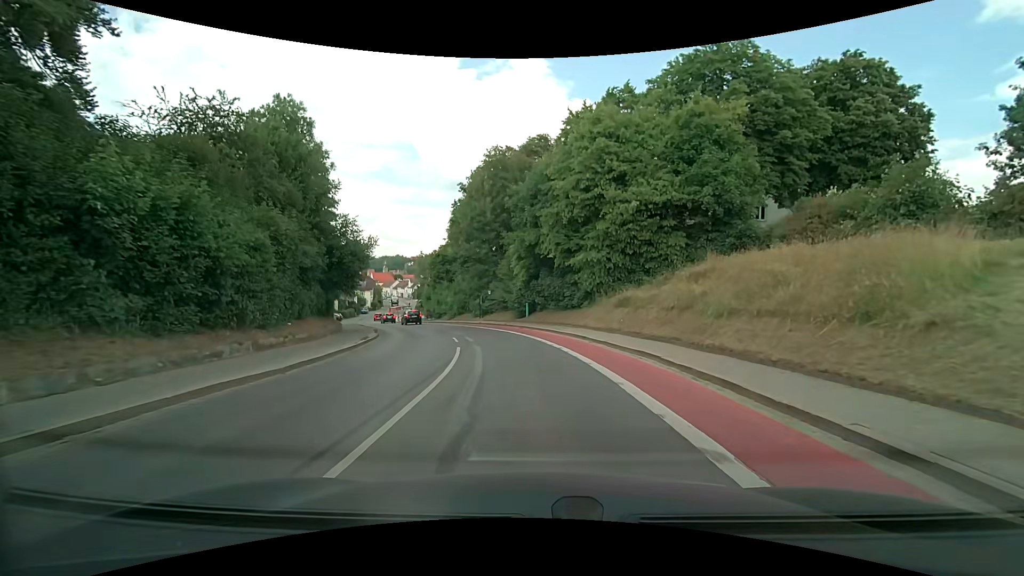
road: secondary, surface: asphalt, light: Day
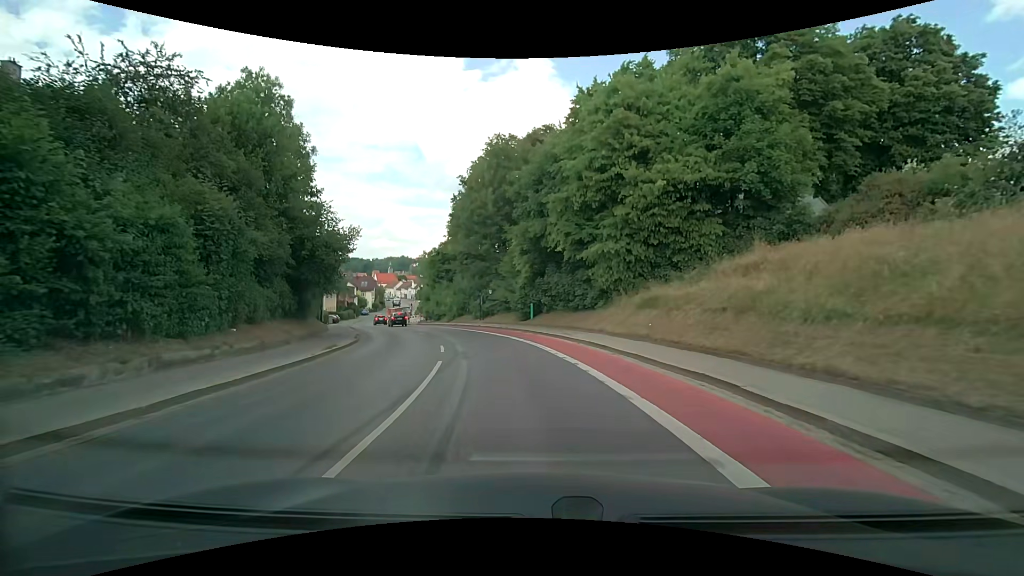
(0.0, +4.3) m; 0°
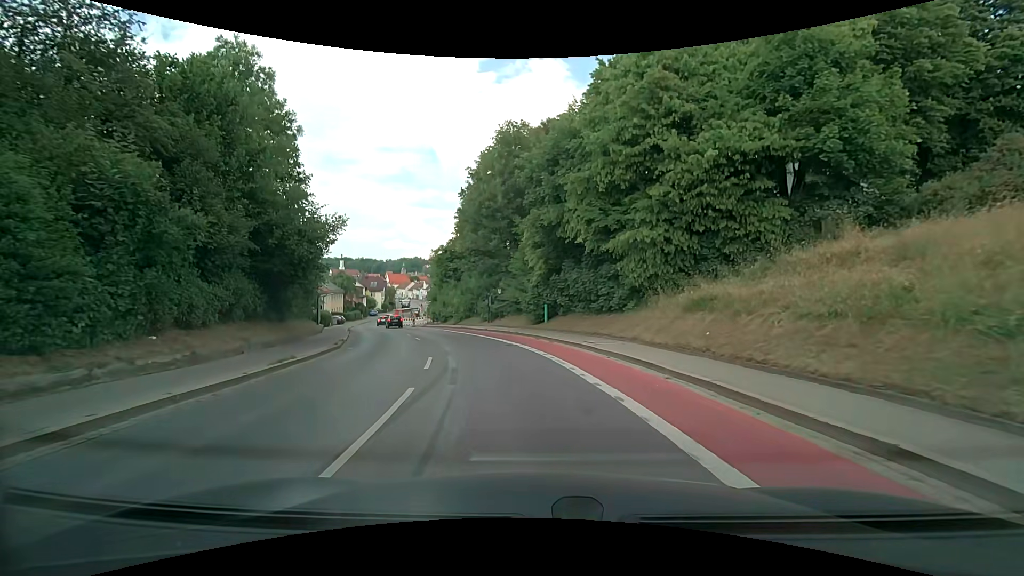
(-0.1, +4.3) m; -2°
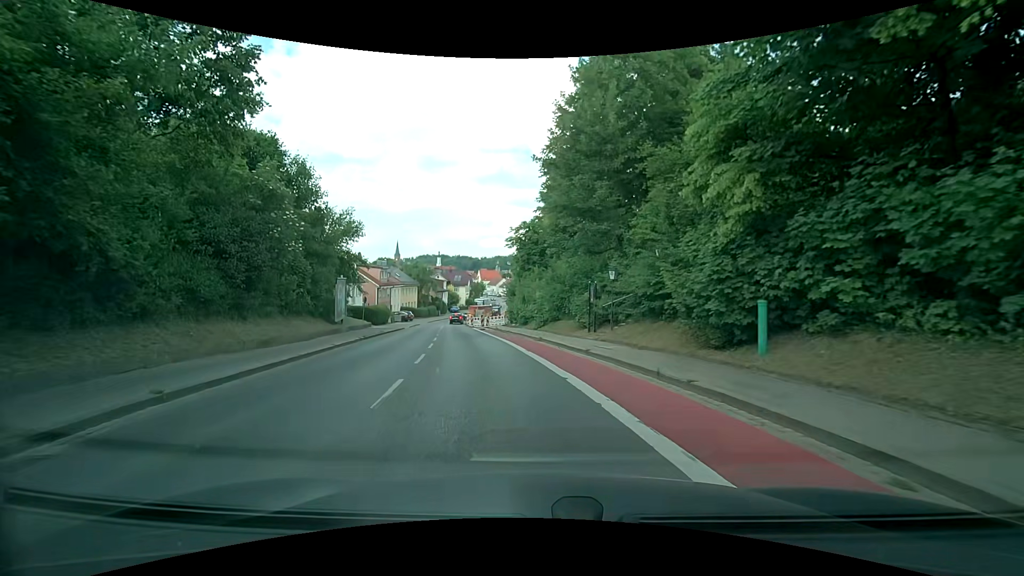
(-1.7, +17.2) m; -11°
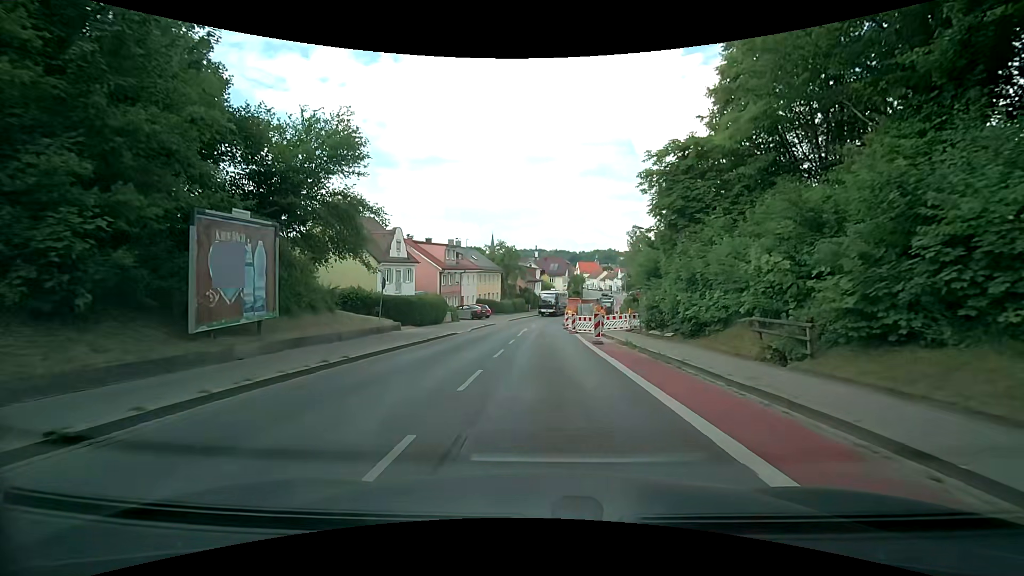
(-2.8, +21.9) m; -11°
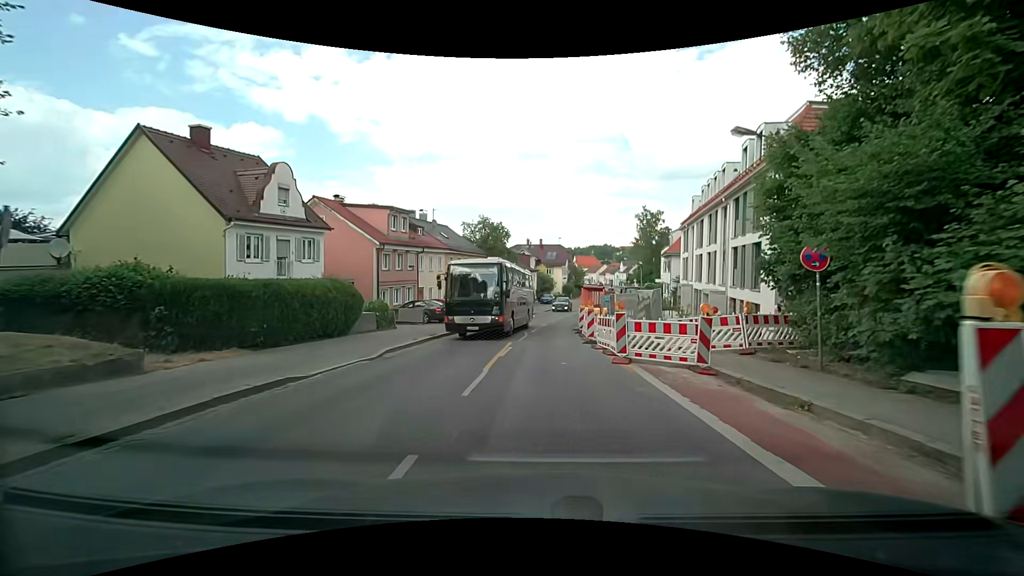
(-0.2, +18.7) m; +1°
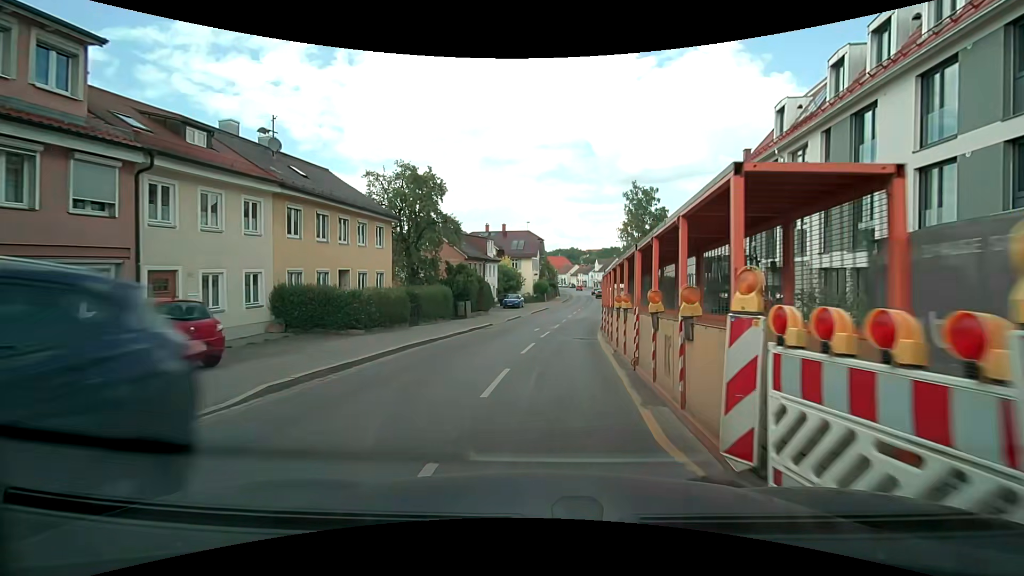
(+0.2, +24.5) m; +3°
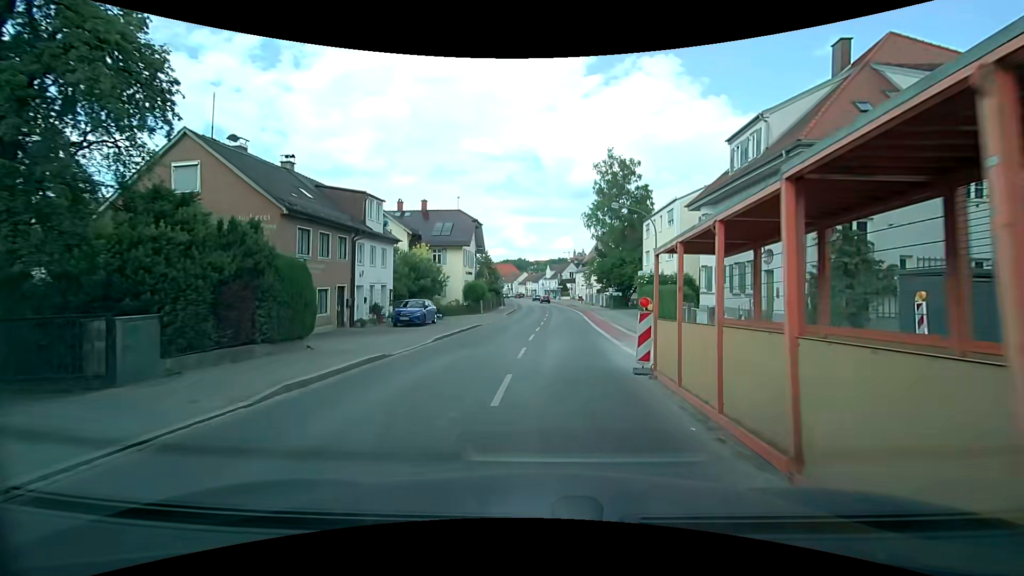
(+1.3, +24.3) m; +6°
